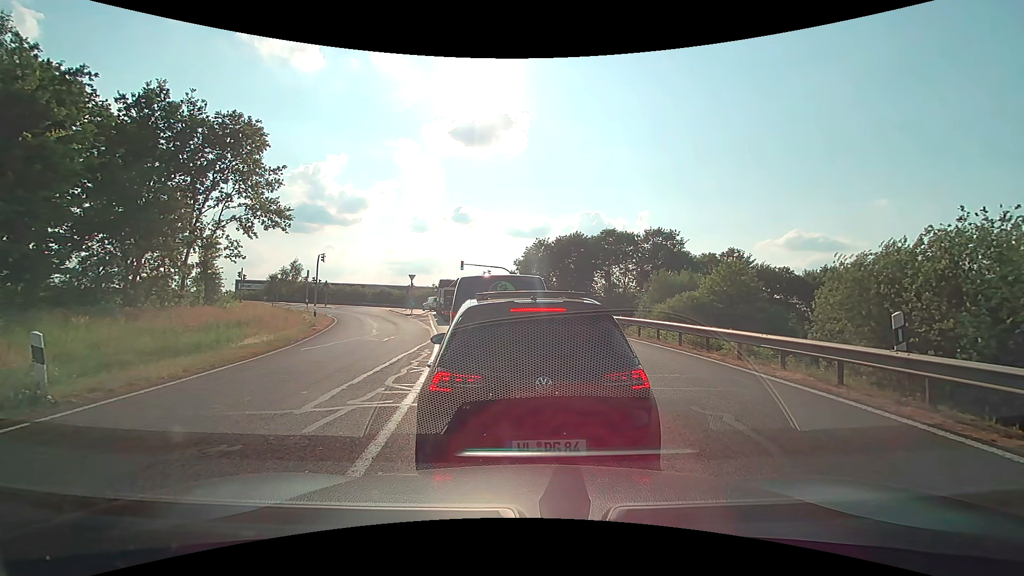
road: motorway_link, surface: asphalt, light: Day
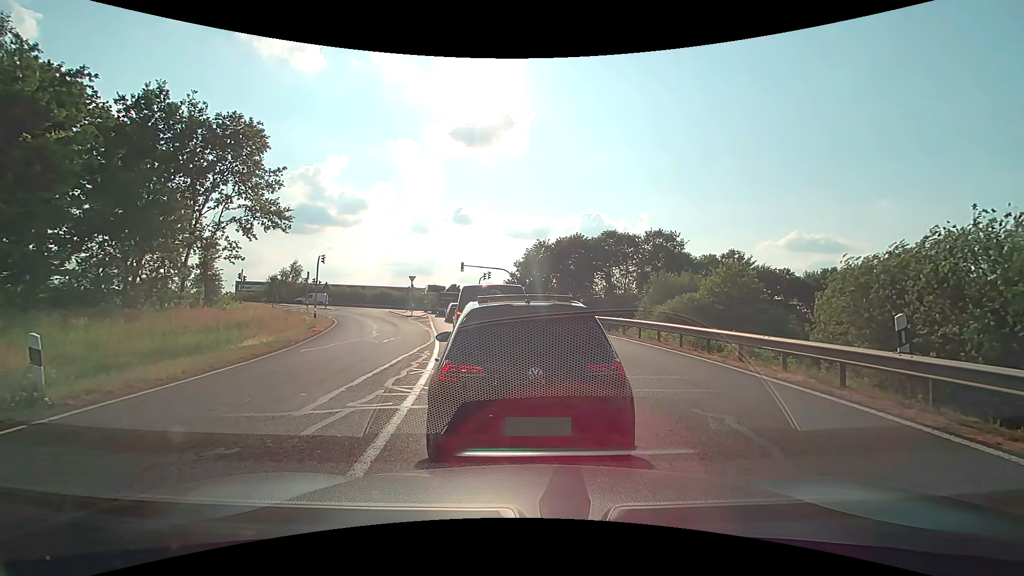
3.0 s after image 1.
(0.0, 0.0) m; 0°
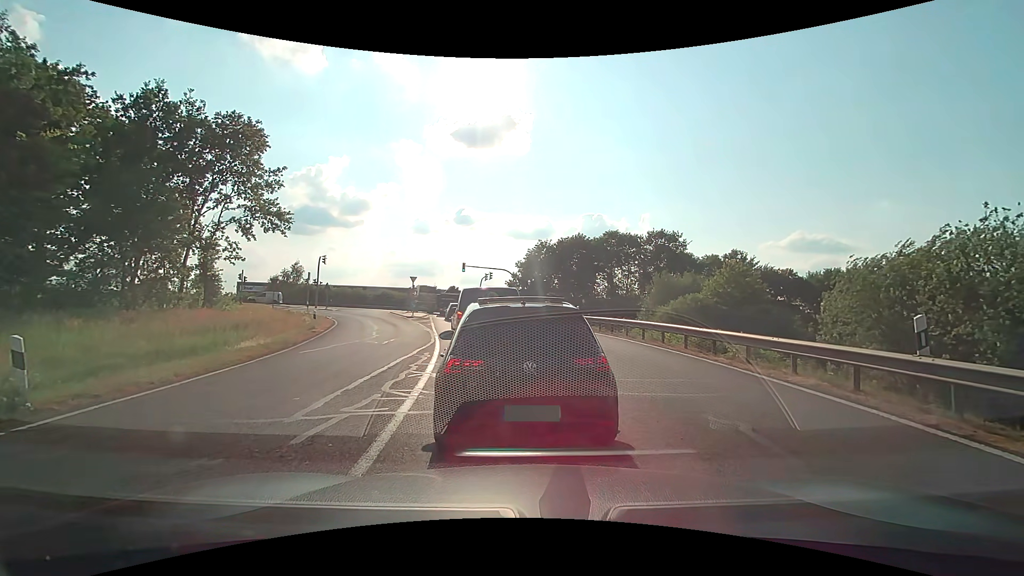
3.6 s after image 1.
(0.0, +0.3) m; 0°
(-1, +10) (-2, +20) (-4, +30) (-6, +40) (-7, +49) (-9, +59) (-13, +68) (-21, +73) (-31, +73) (-41, +70) m
